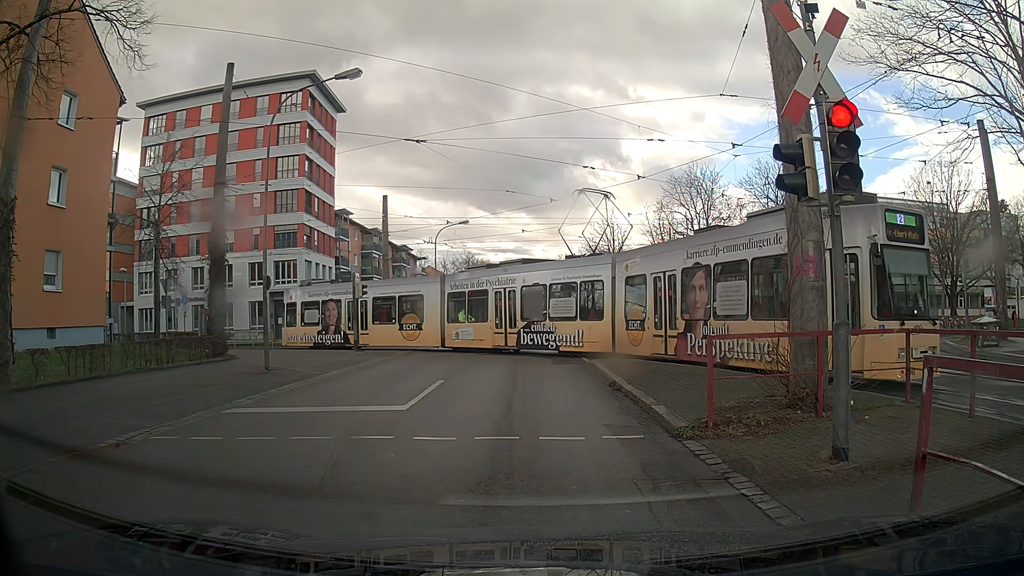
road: residential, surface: asphalt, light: Day
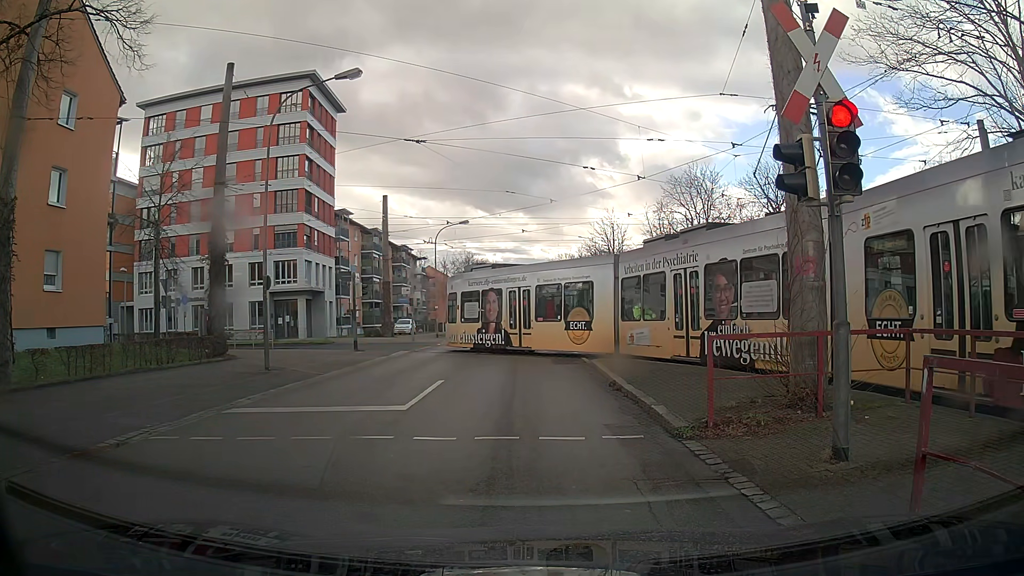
(0.0, 0.0) m; 0°
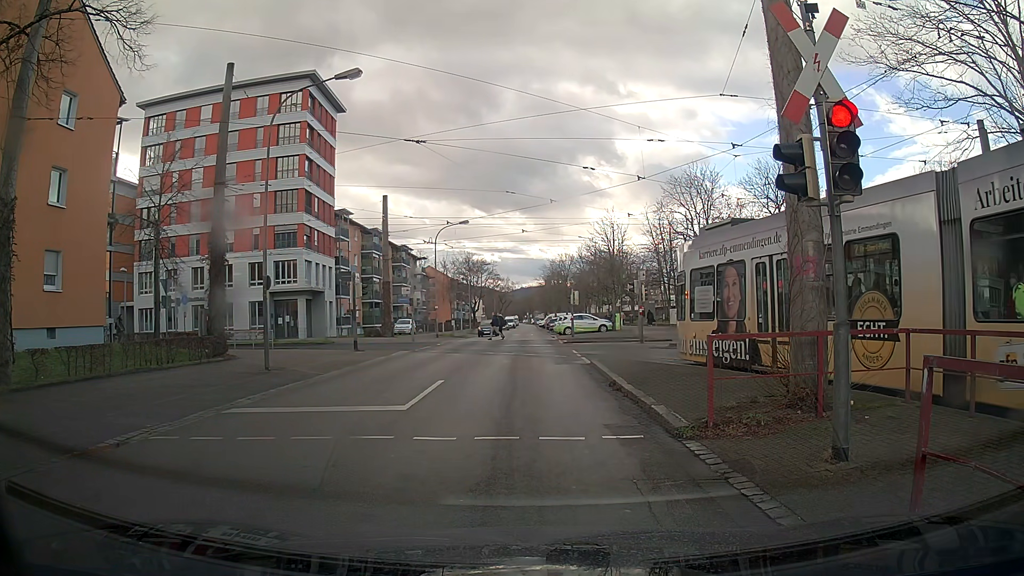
(0.0, 0.0) m; 0°
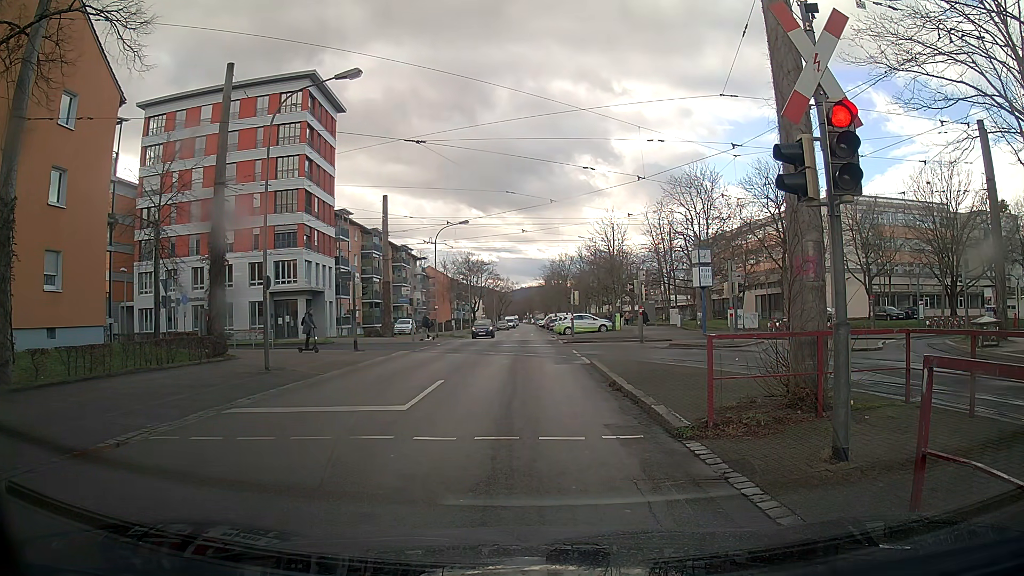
(0.0, 0.0) m; 0°
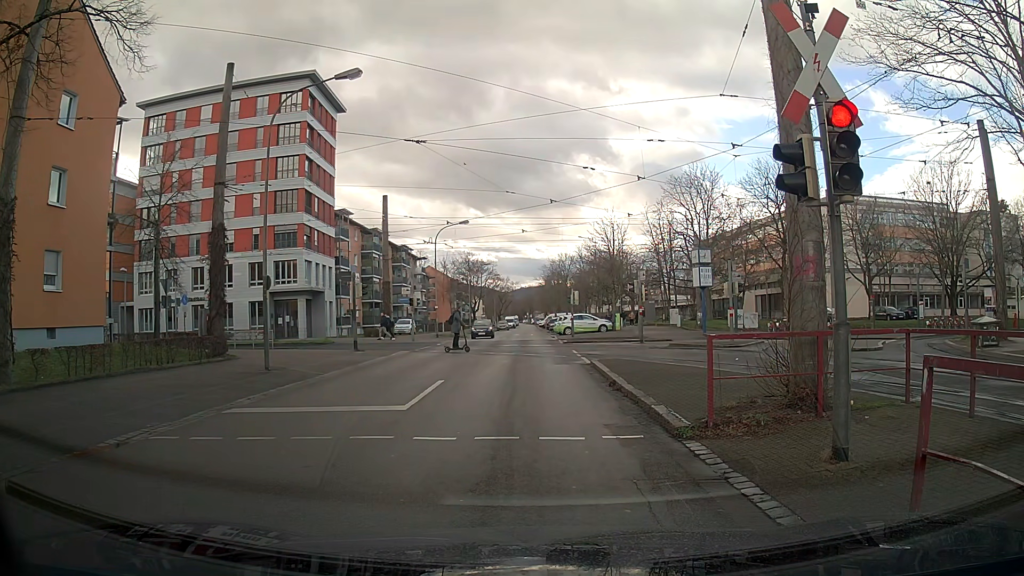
(0.0, 0.0) m; 0°
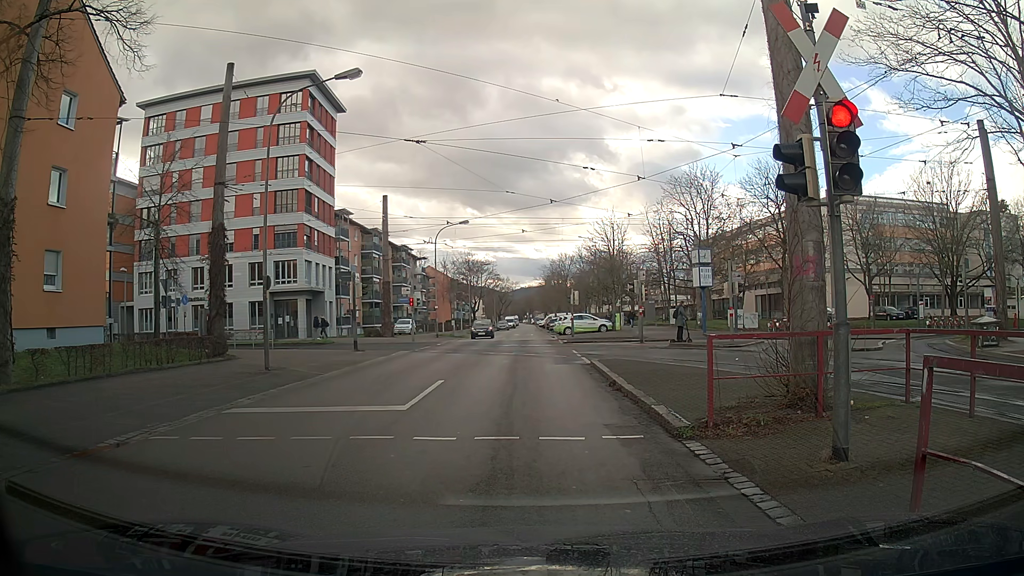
(0.0, 0.0) m; 0°
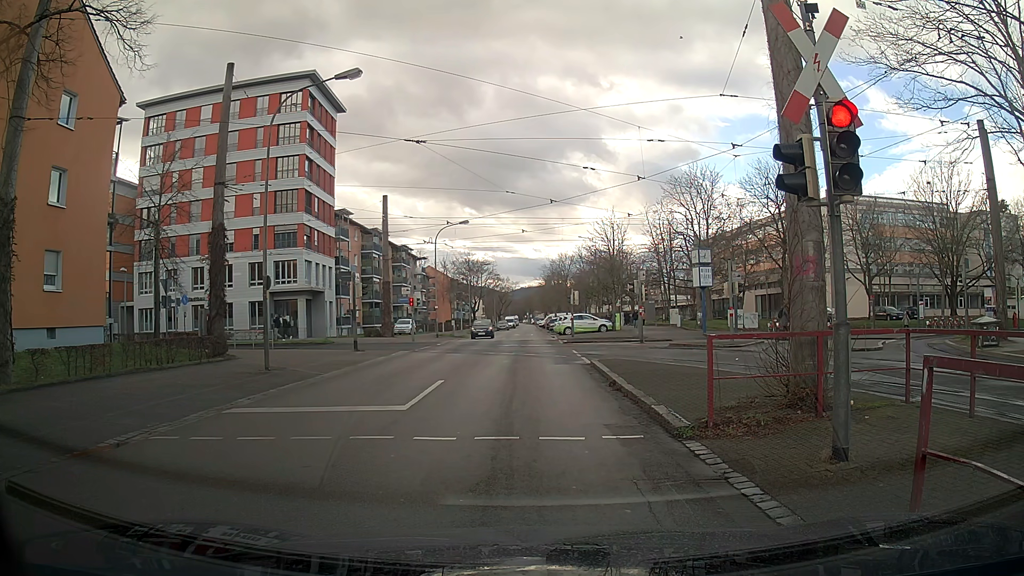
(0.0, 0.0) m; 0°
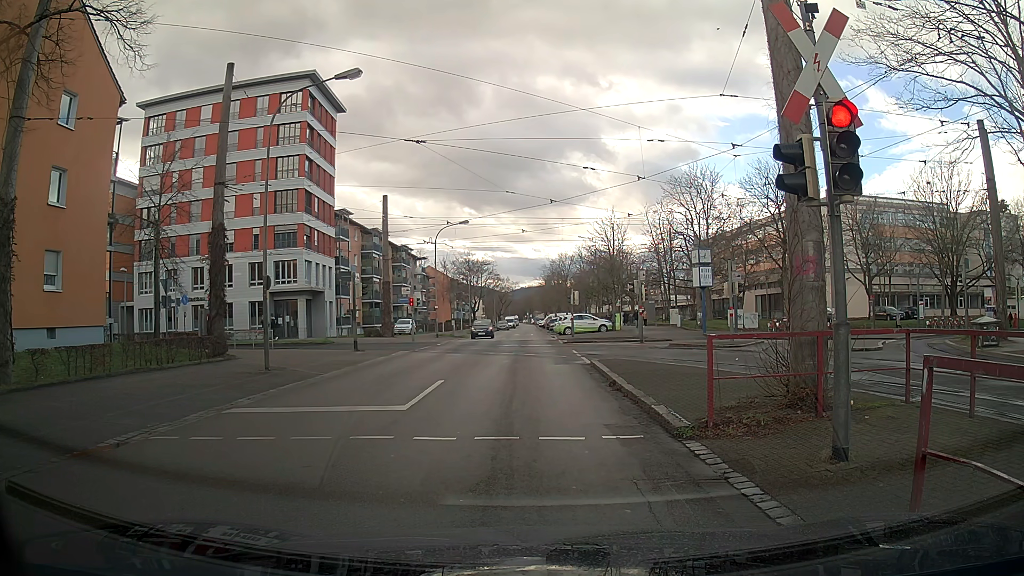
(0.0, 0.0) m; 0°
(0, +10) (0, +20) (-1, +30) (-1, +40) (-1, +50) (-1, +60) (-2, +70) (-2, +80) (-2, +90) (-2, +100) m
